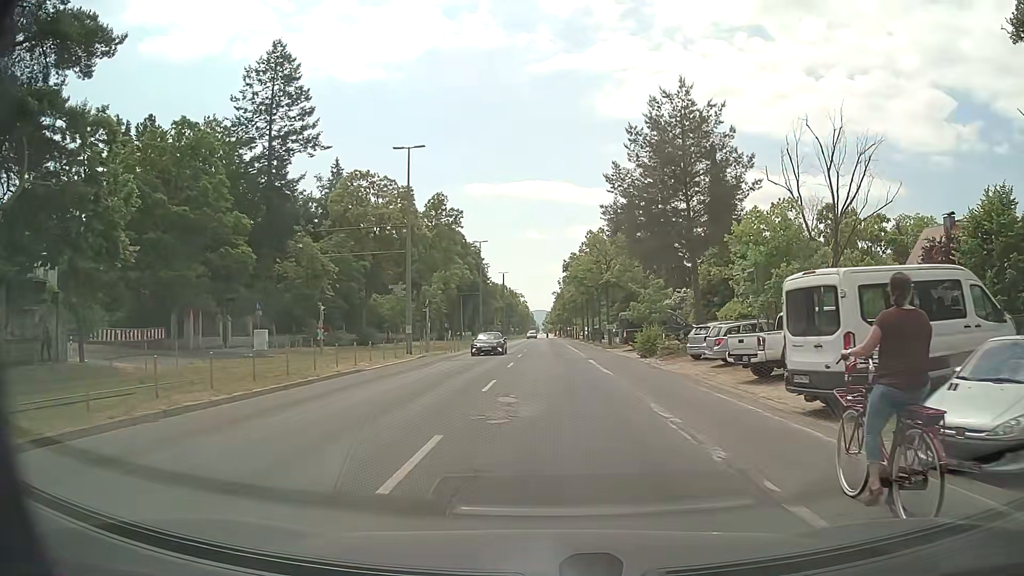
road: tertiary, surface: asphalt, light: Day
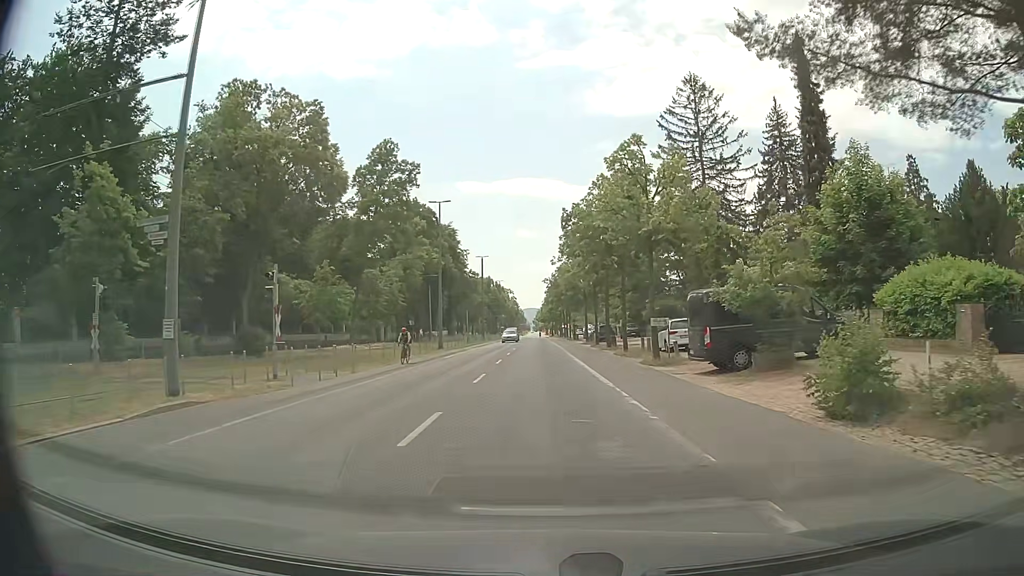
(+0.5, +25.1) m; +2°
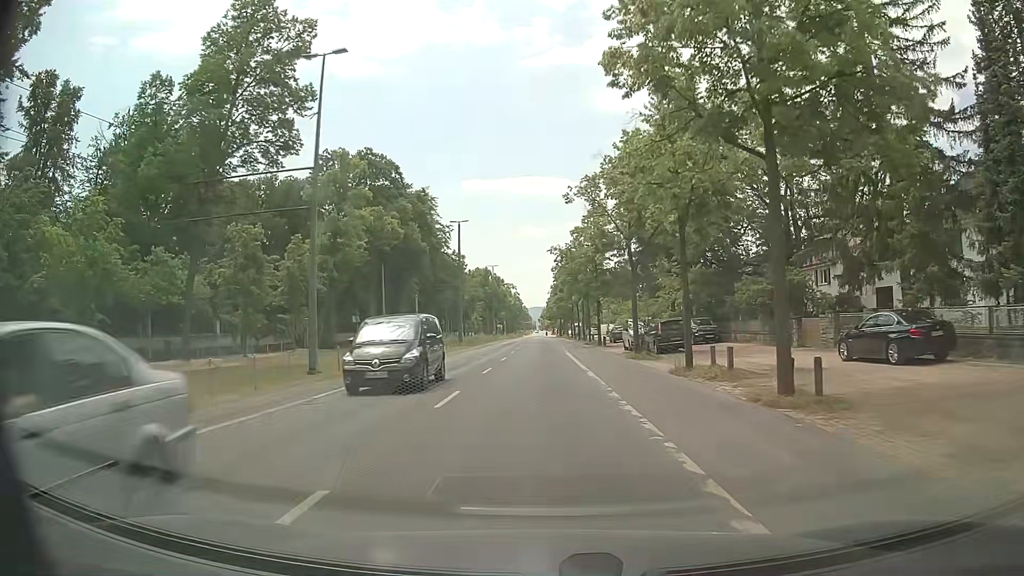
(-0.2, +32.4) m; -1°
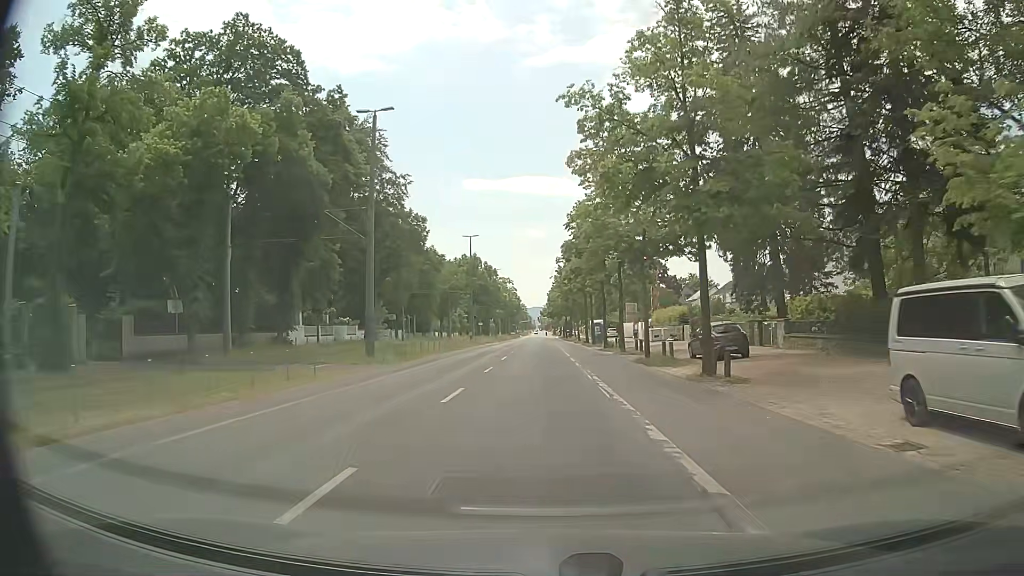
(+0.2, +35.5) m; +1°
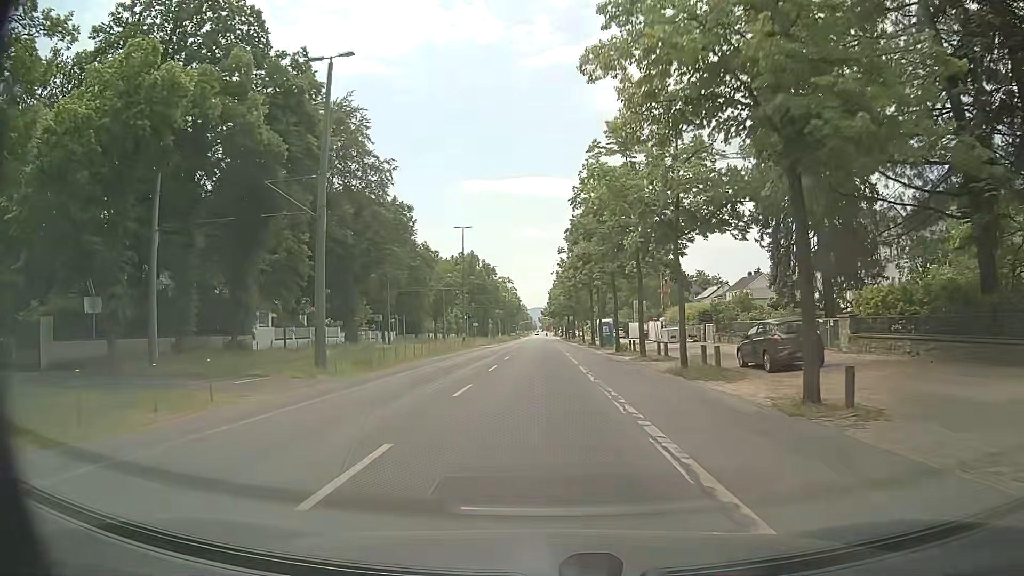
(0.0, +7.5) m; 0°
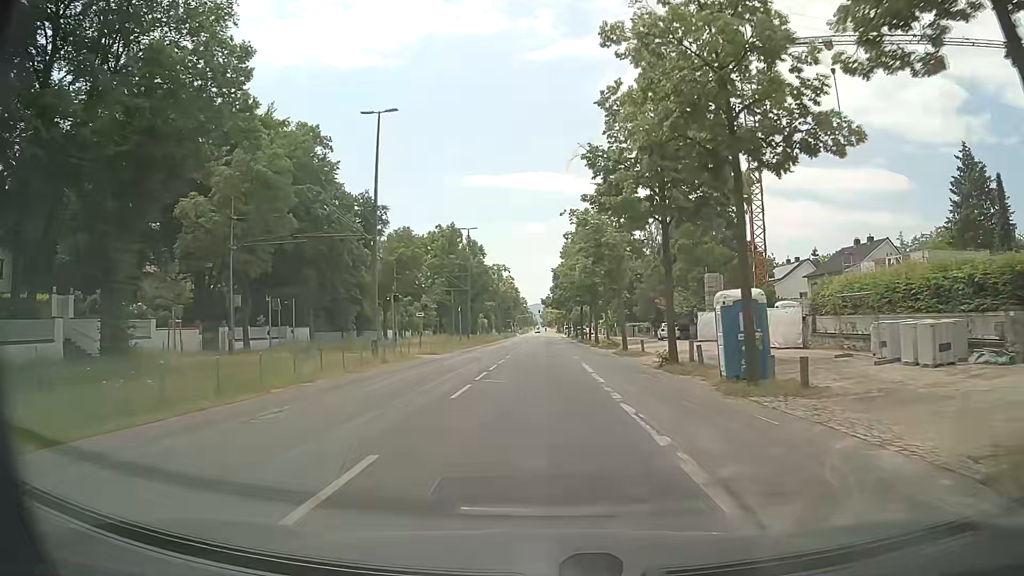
(+0.1, +37.0) m; 0°
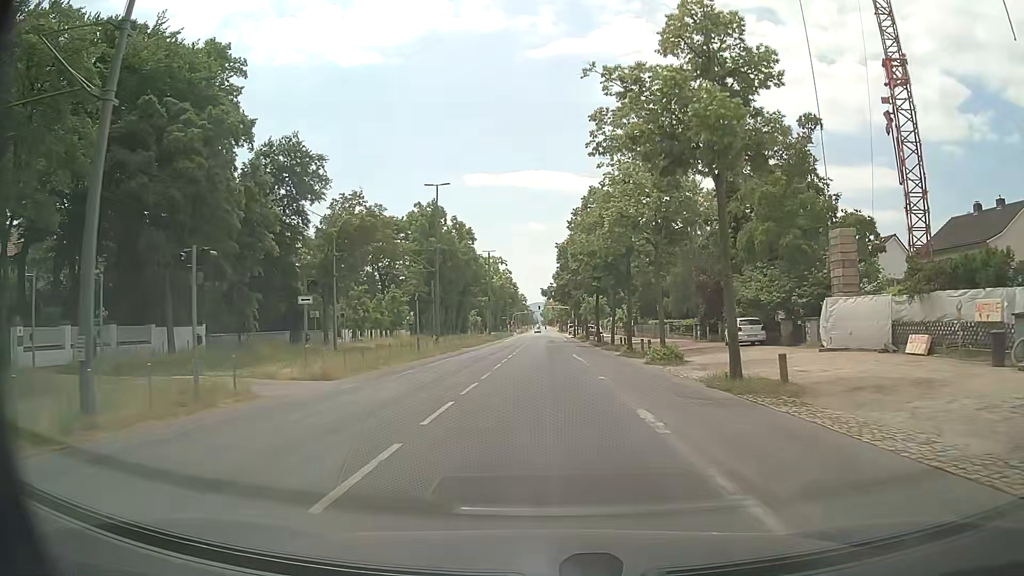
(-0.2, +21.8) m; 0°
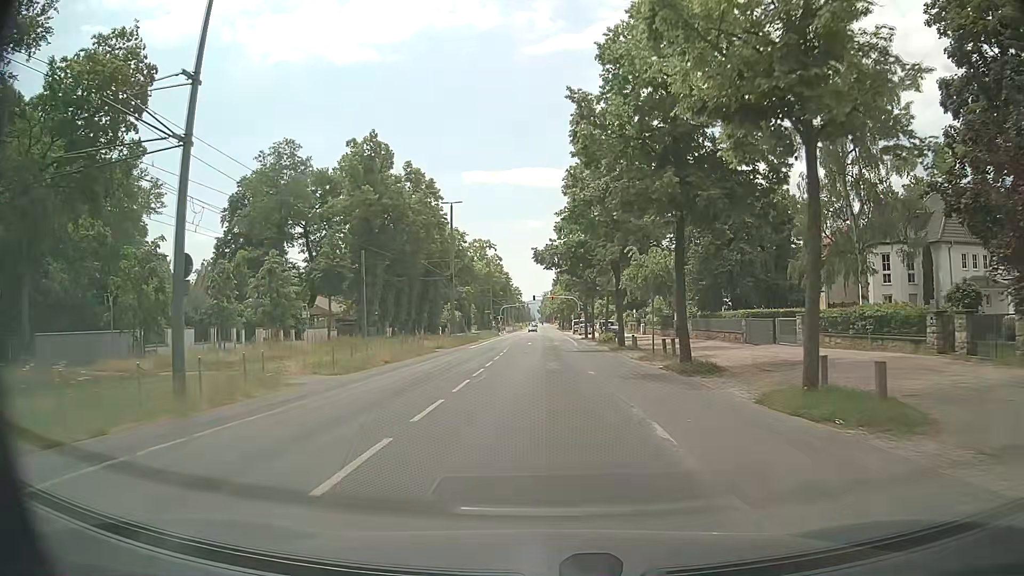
(-0.2, +35.7) m; 0°
(0, +10) (0, +20) (0, +30) (+1, +40) (+1, +50) (+2, +60) (+2, +70) (+2, +80) (+2, +90) (+2, +100) m
